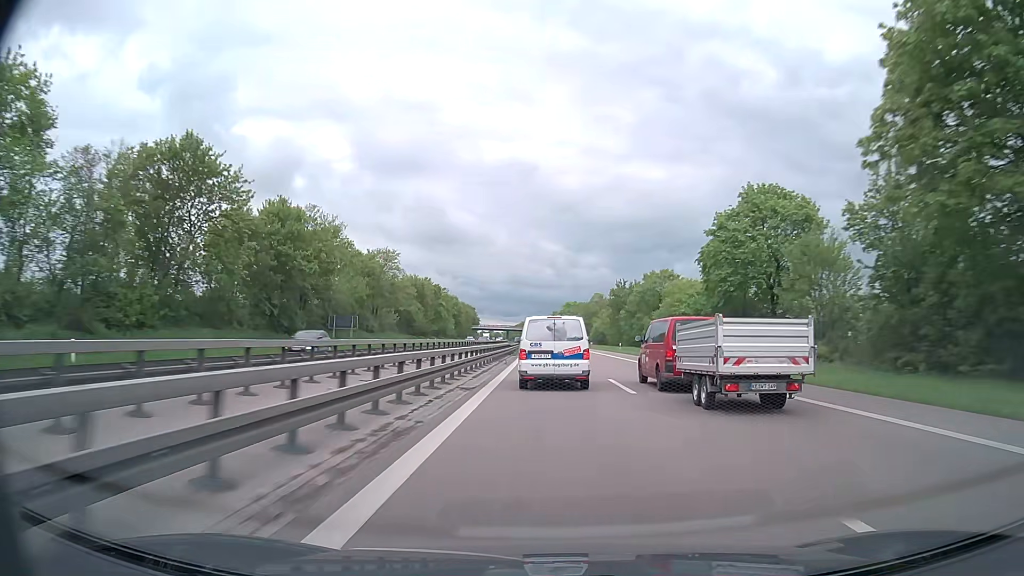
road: trunk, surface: asphalt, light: Day
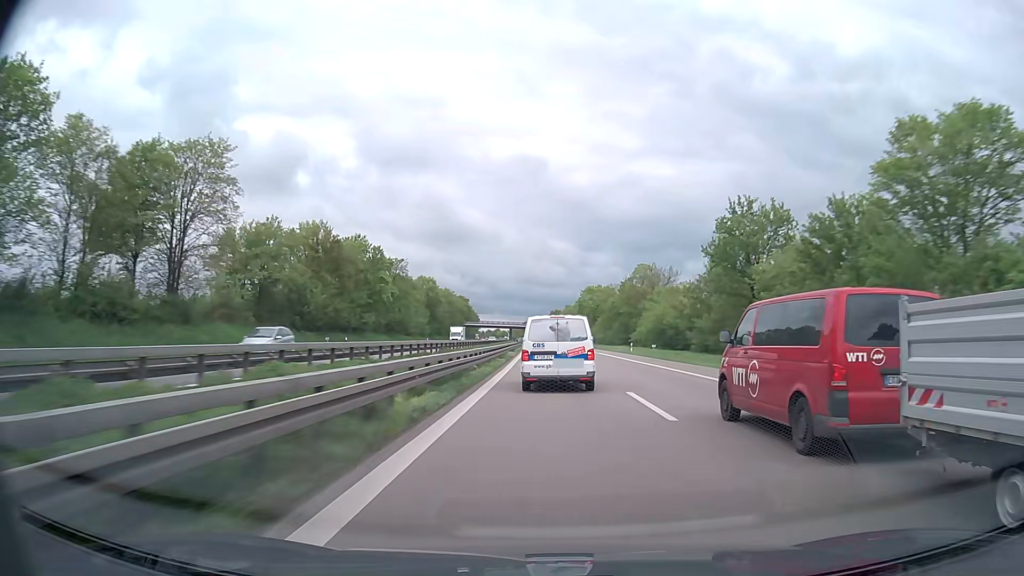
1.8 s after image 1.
(-0.4, +59.7) m; -1°
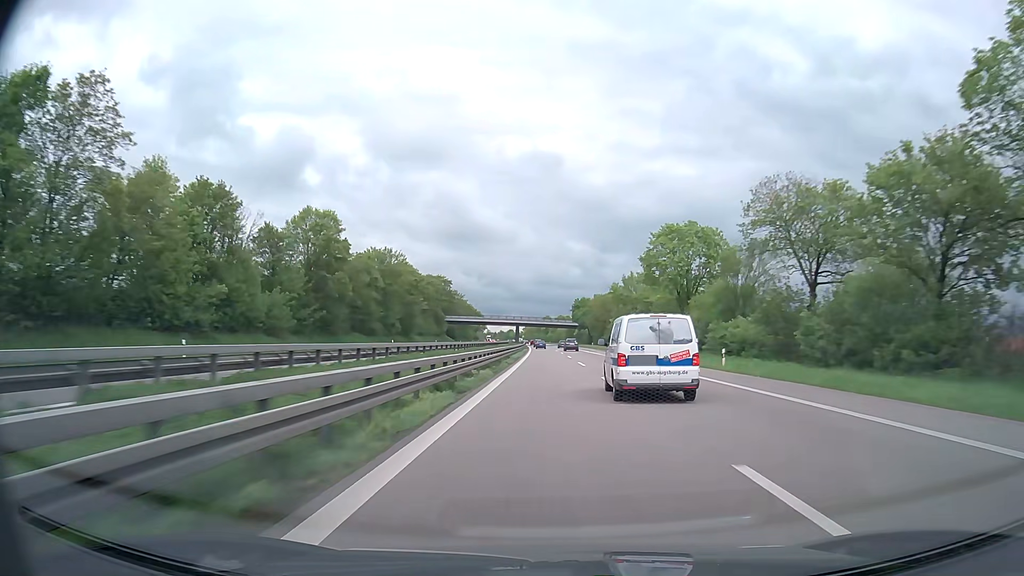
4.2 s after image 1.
(-0.8, +82.2) m; -1°
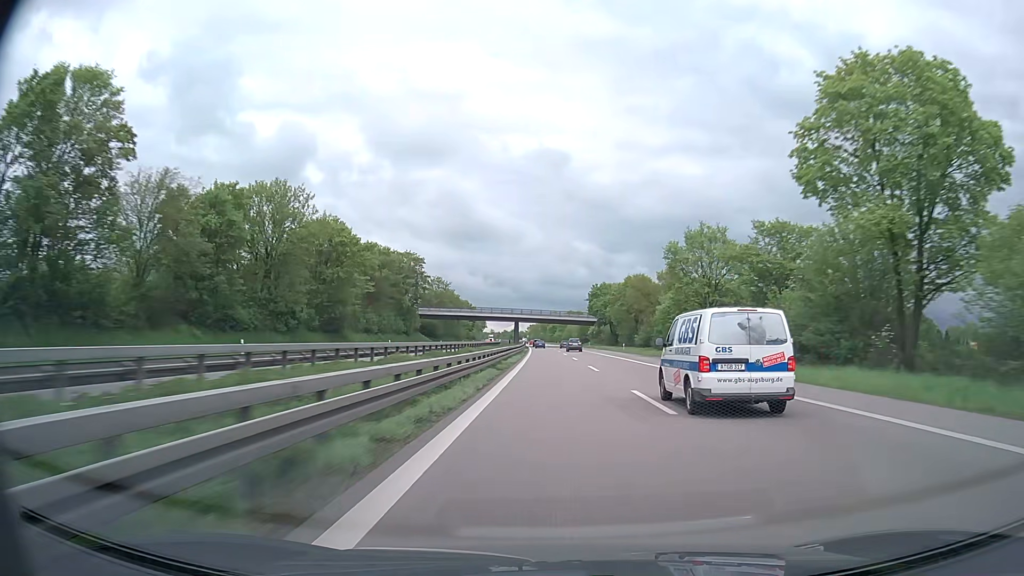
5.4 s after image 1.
(-0.2, +43.0) m; 0°
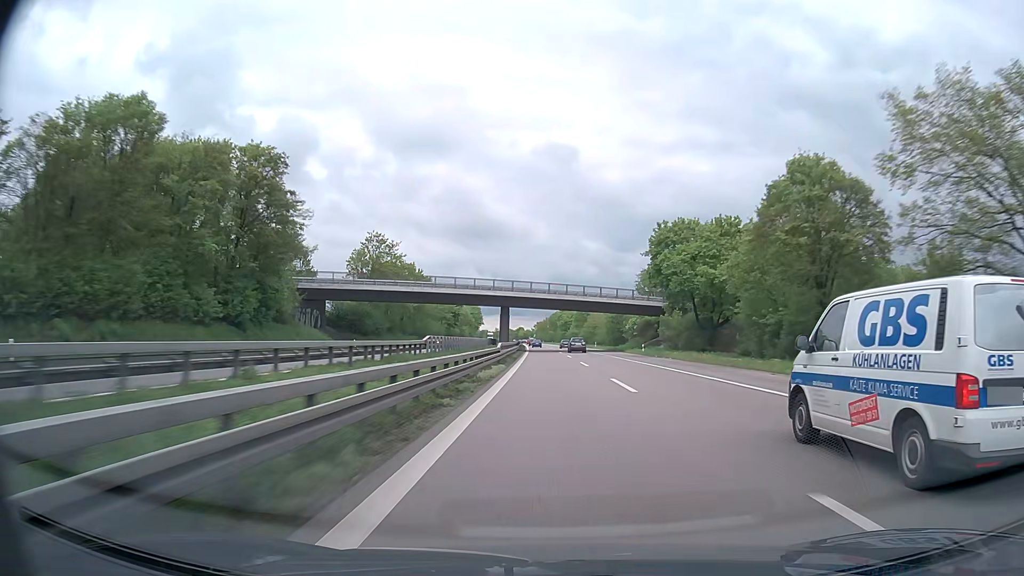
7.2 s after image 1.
(-0.4, +66.9) m; -1°
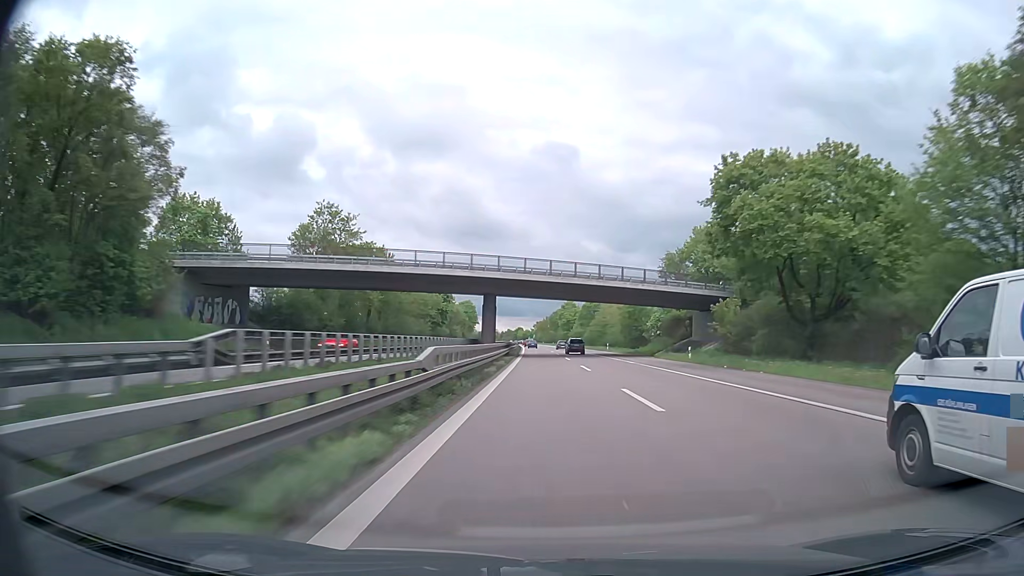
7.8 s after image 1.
(0.0, +22.9) m; 0°
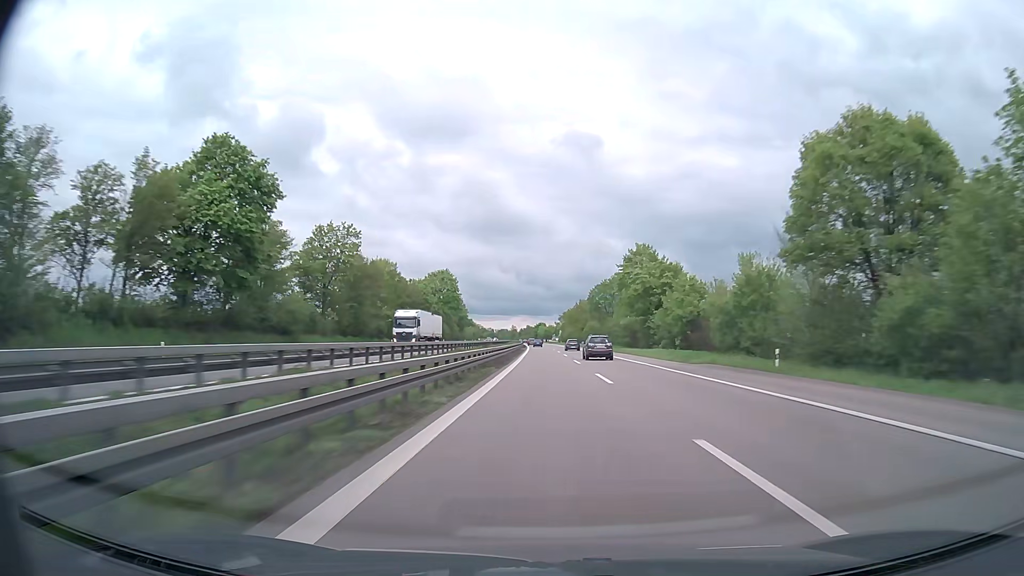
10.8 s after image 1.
(-1.7, +118.0) m; -2°
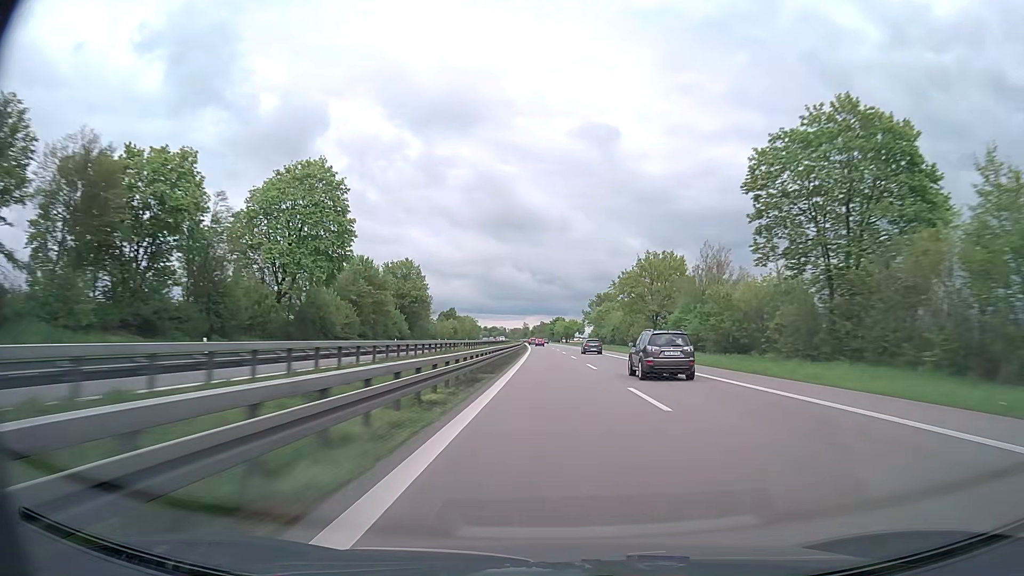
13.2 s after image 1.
(-1.3, +98.4) m; -2°
(0, +10) (0, +20) (0, +30) (0, +40) (0, +50) (0, +60) (0, +70) (-1, +80) (-1, +90) (-1, +100) m
